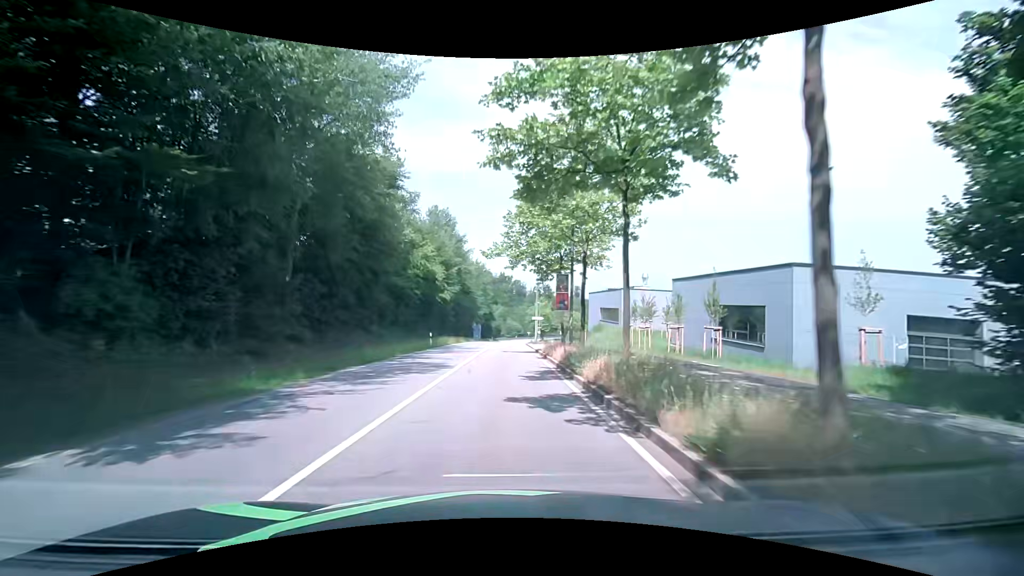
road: secondary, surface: asphalt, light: Day
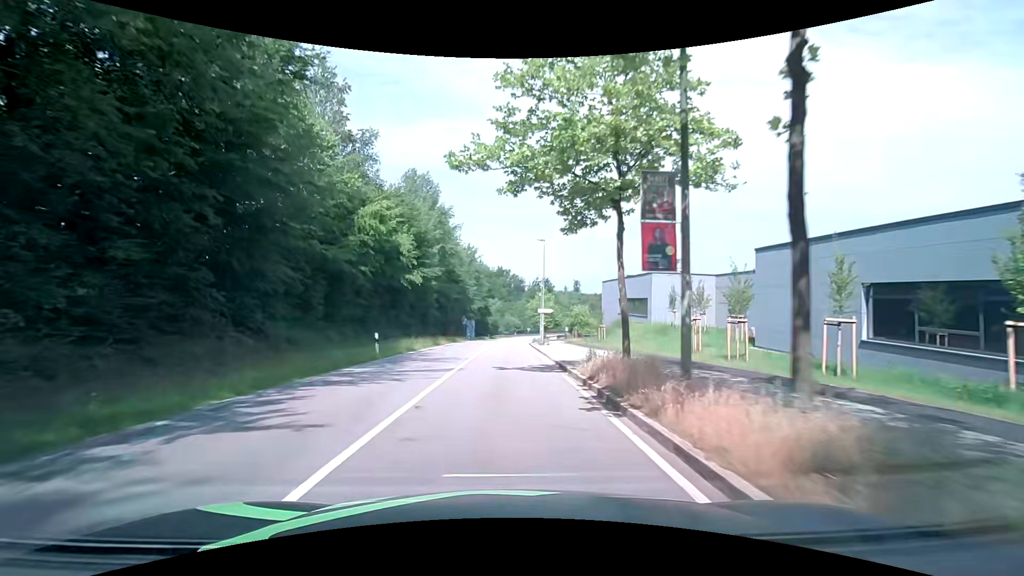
(-0.1, +15.3) m; -1°
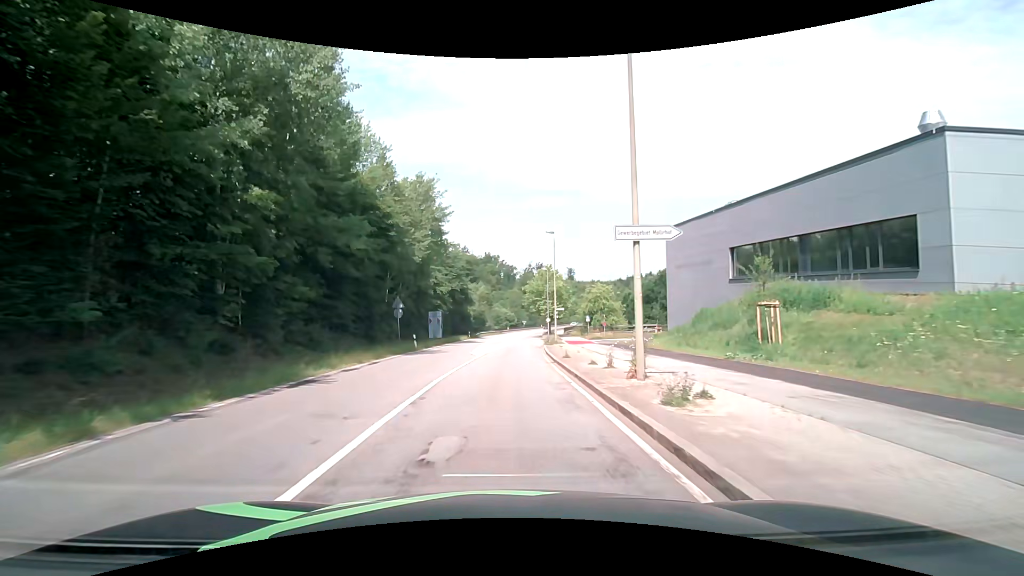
(+0.8, +37.4) m; +2°
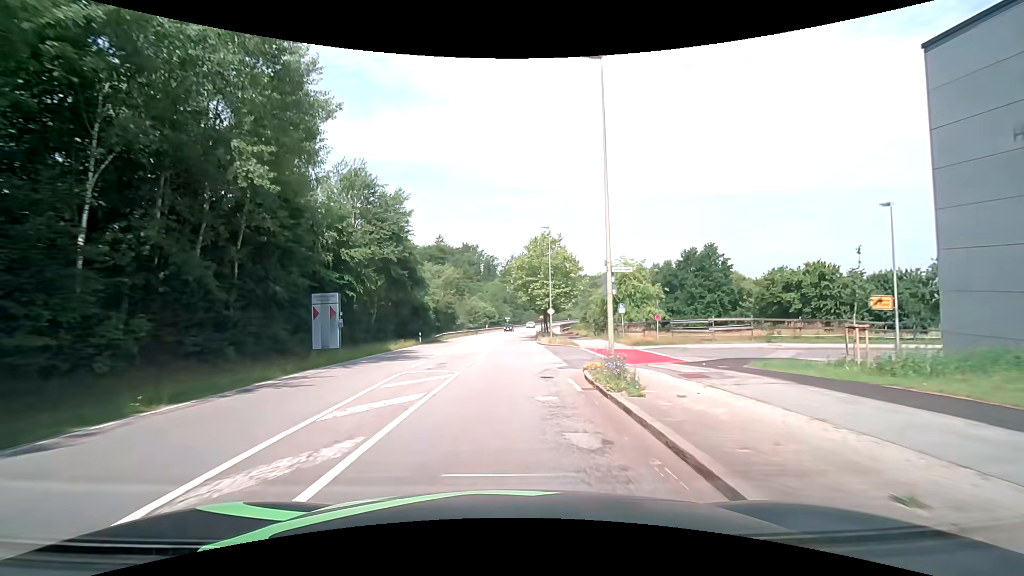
(+0.5, +29.9) m; +3°
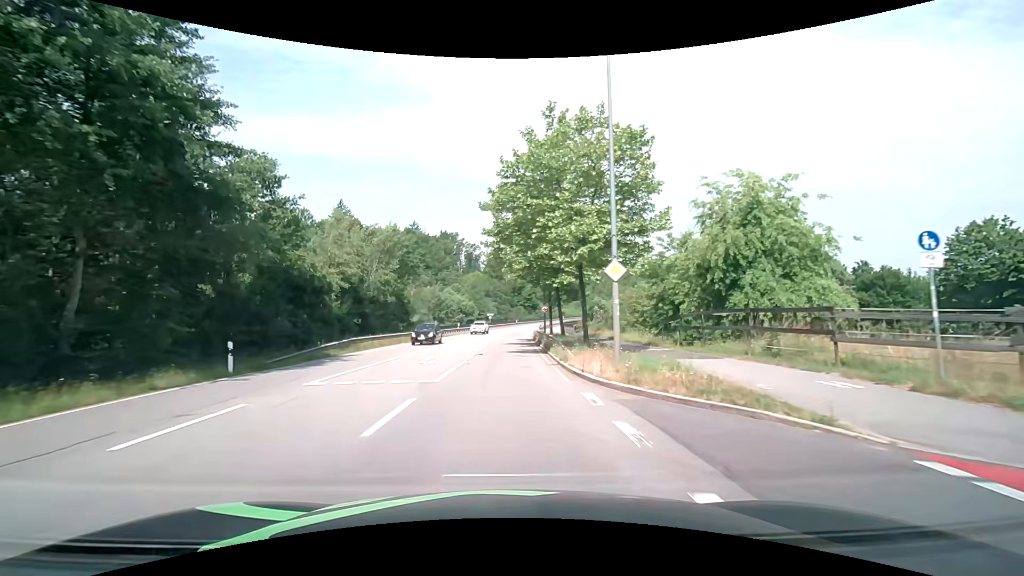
(+0.2, +30.4) m; +1°
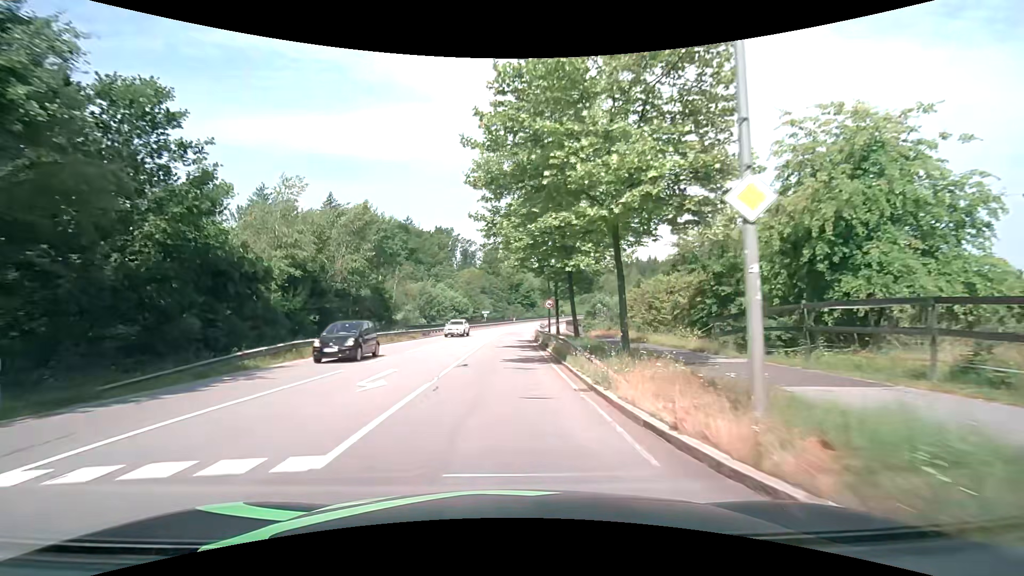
(0.0, +7.5) m; 0°
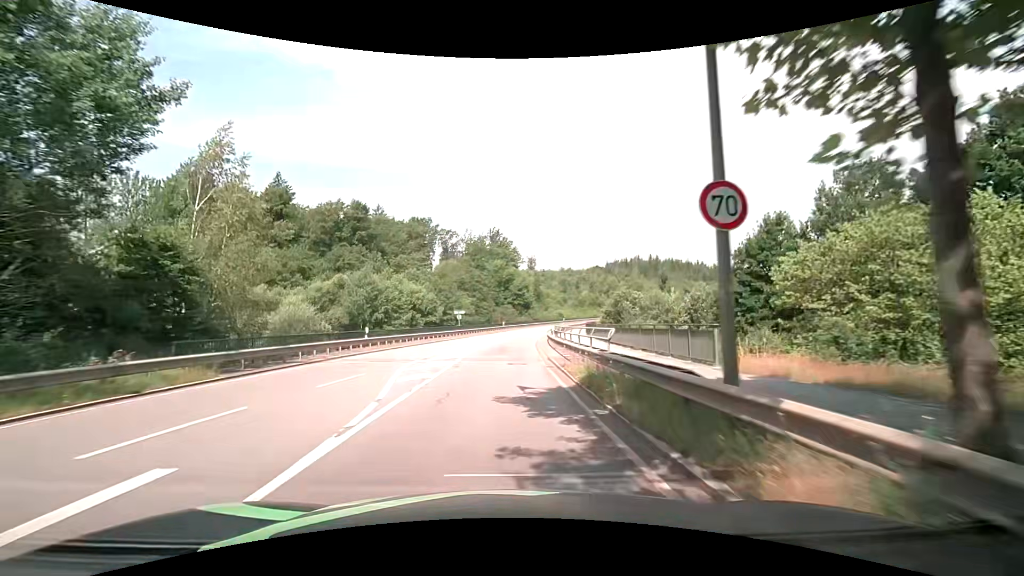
(+0.4, +30.4) m; +2°
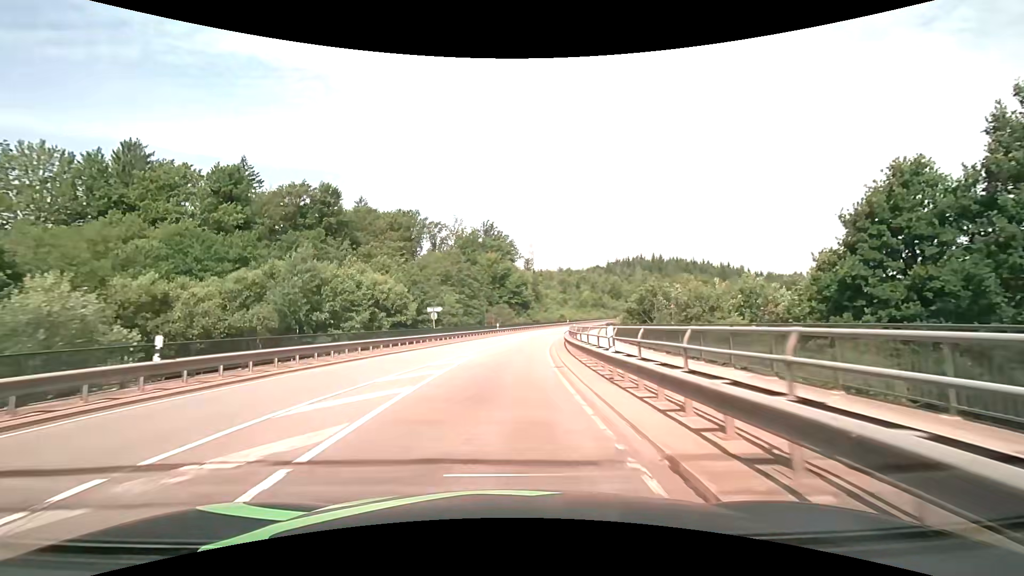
(0.0, +16.3) m; 0°
(0, +10) (0, +20) (+1, +30) (+2, +40) (+3, +50) (+5, +60) (+7, +69) (+9, +79) (+12, +89) (+15, +98) m
